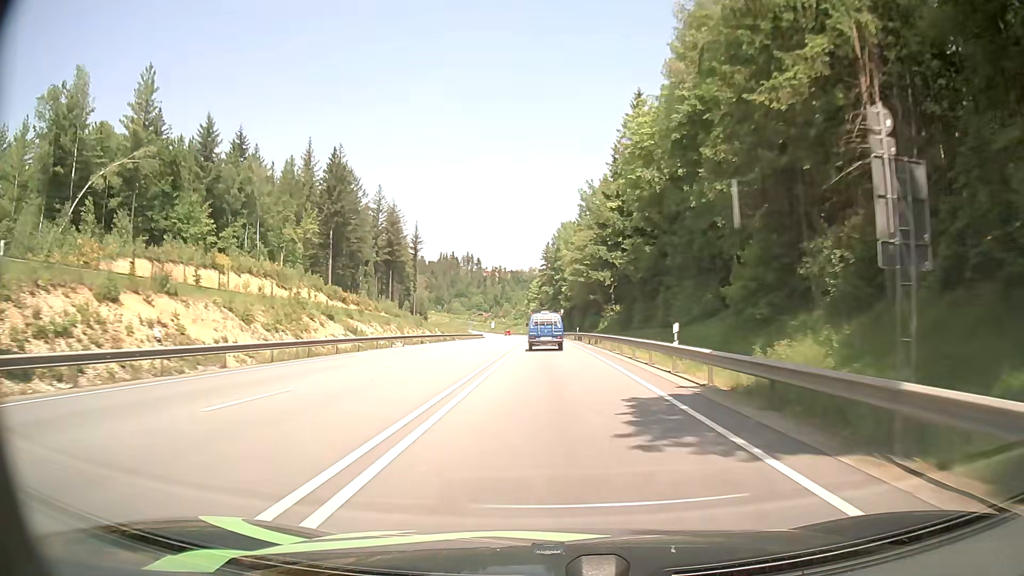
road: primary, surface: asphalt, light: Day
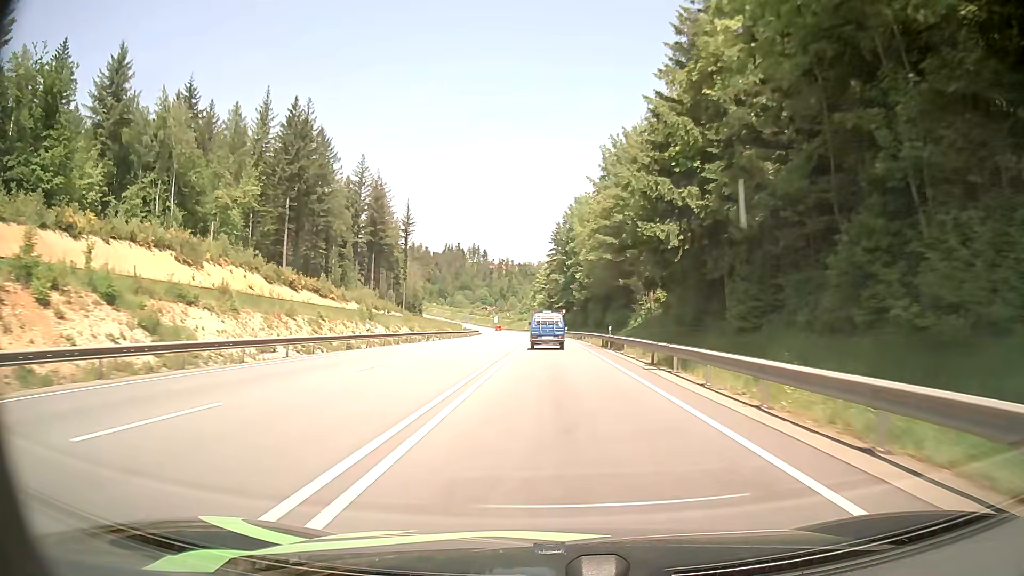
(-0.1, +27.6) m; 0°
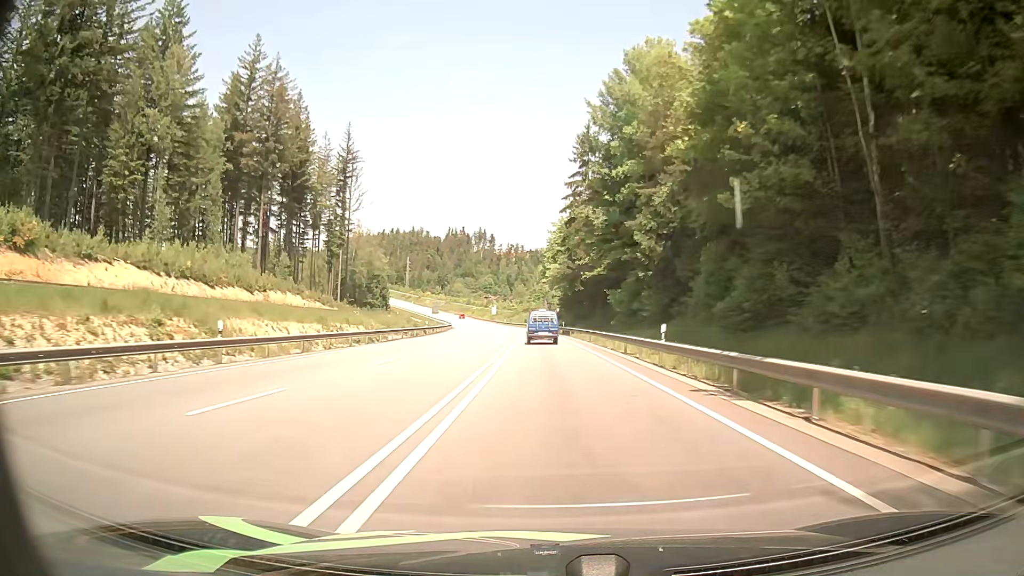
(-0.8, +69.8) m; -1°
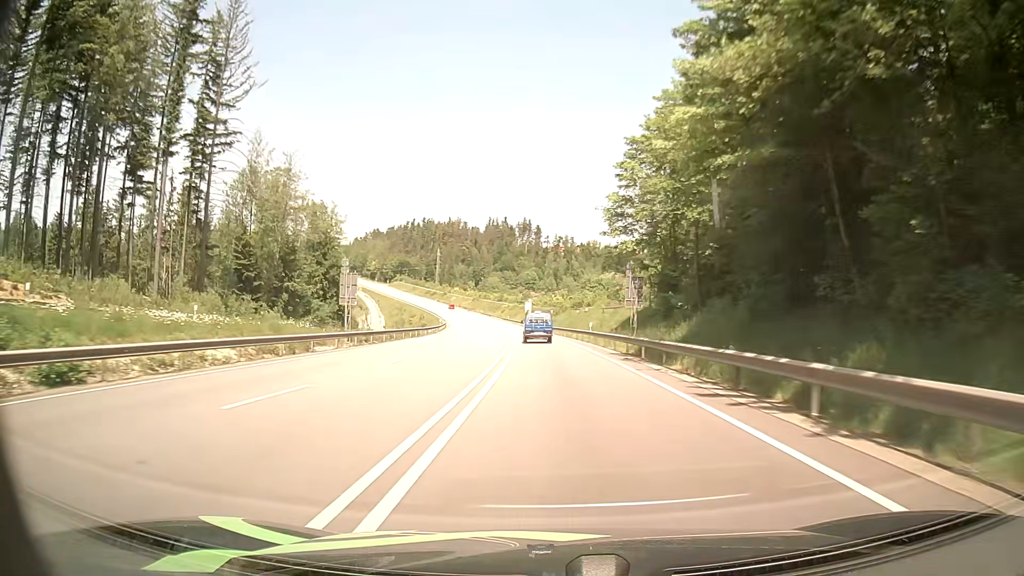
(-2.3, +71.7) m; -4°
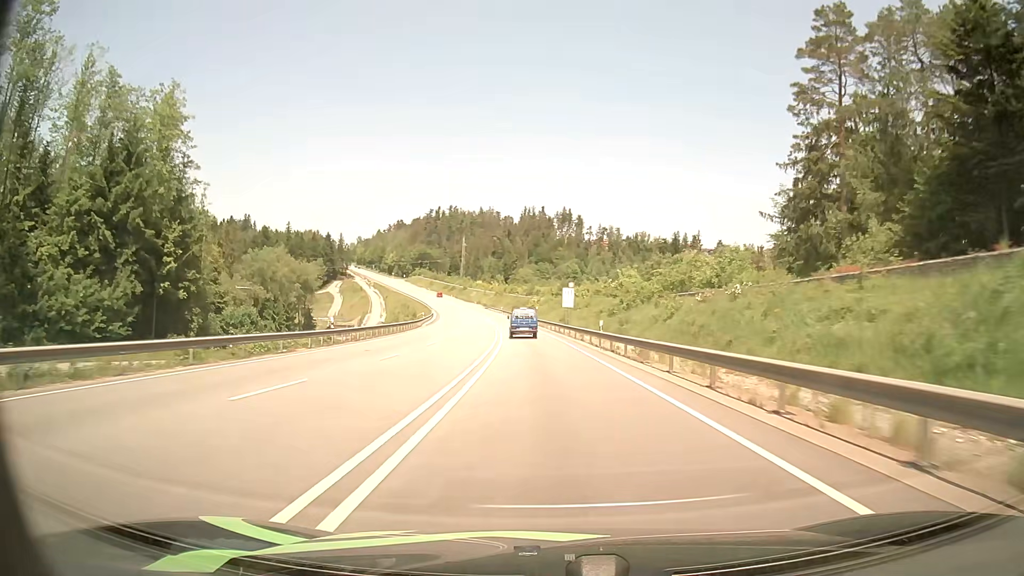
(-1.6, +59.5) m; -3°
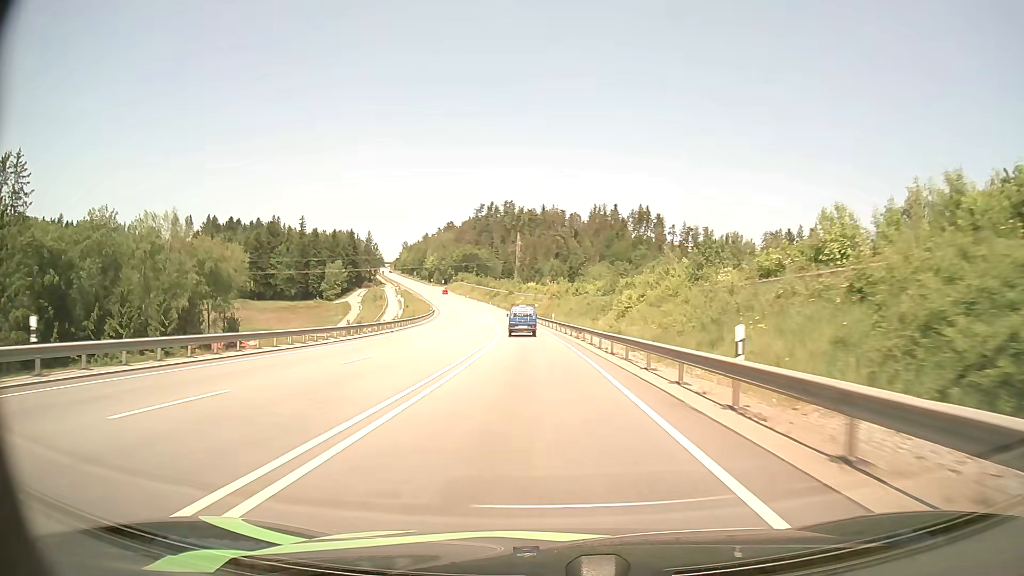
(-3.5, +75.5) m; -6°
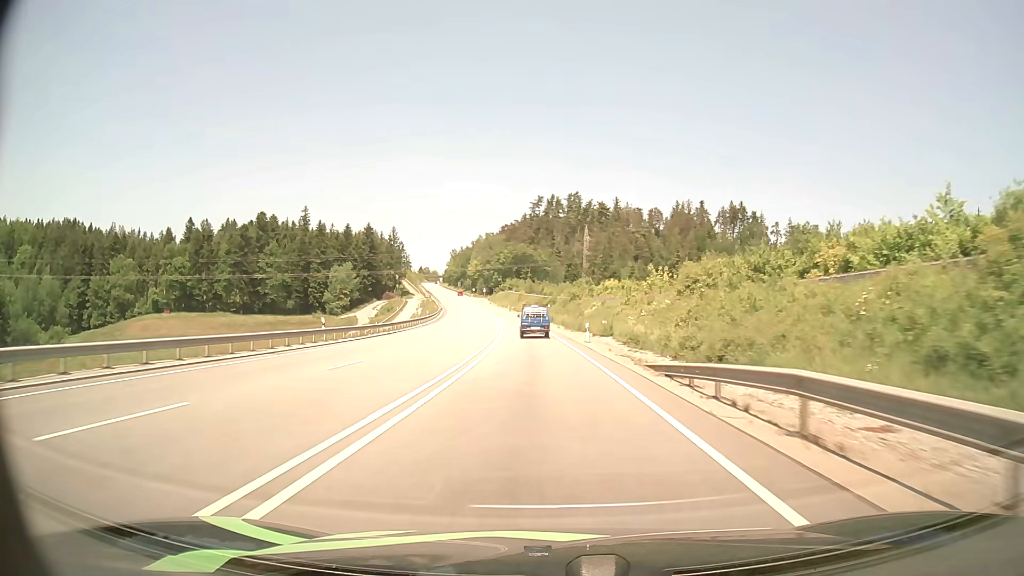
(-3.5, +74.2) m; -5°
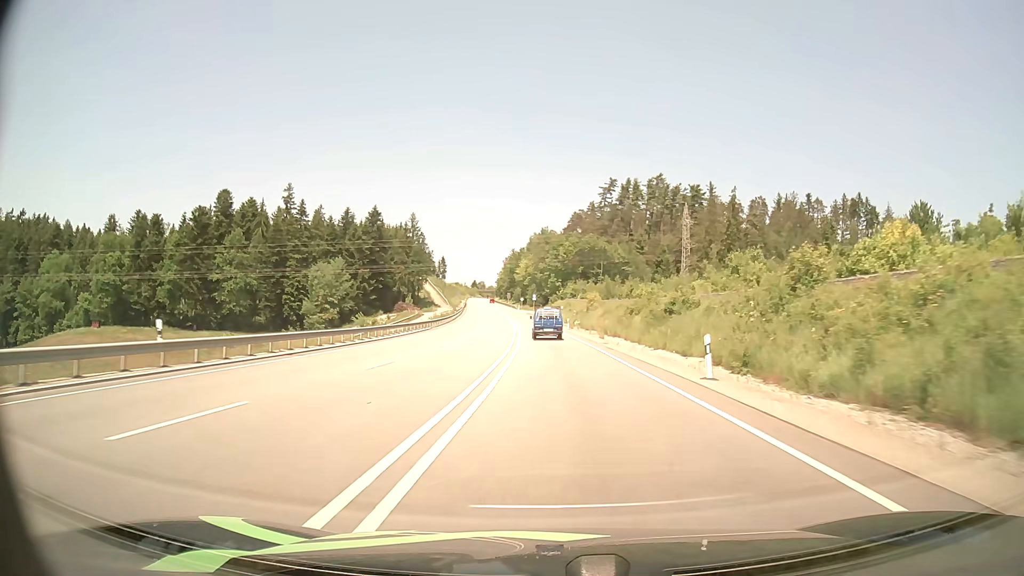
(-3.8, +71.5) m; -6°
(0, +10) (0, +20) (0, +30) (-1, +40) (-1, +50) (-2, +60) (-2, +70) (-3, +80) (-4, +90) (-4, +100) m
